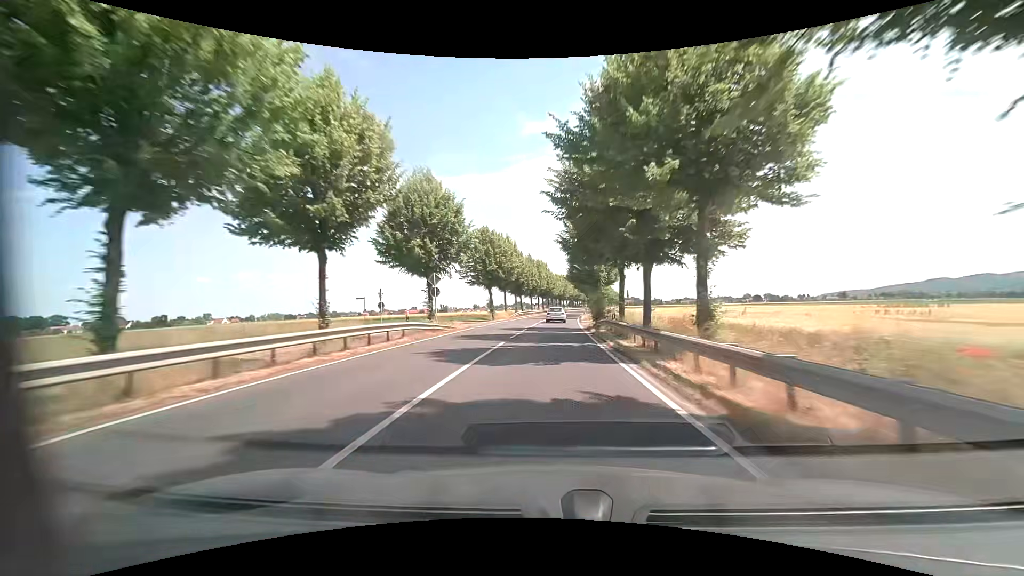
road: primary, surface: asphalt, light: Day
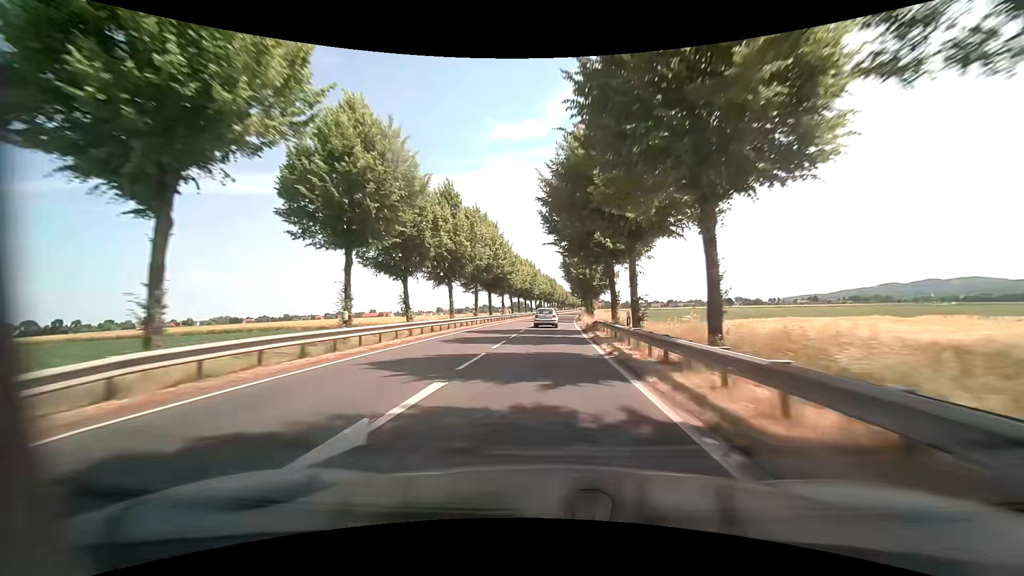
(+2.5, +58.9) m; +4°
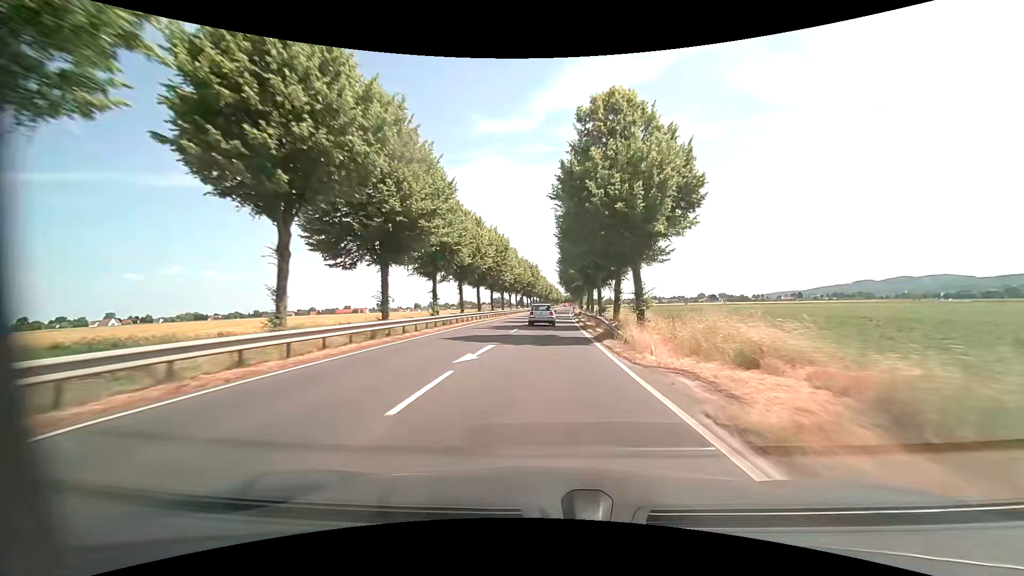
(+0.6, +34.7) m; +2°
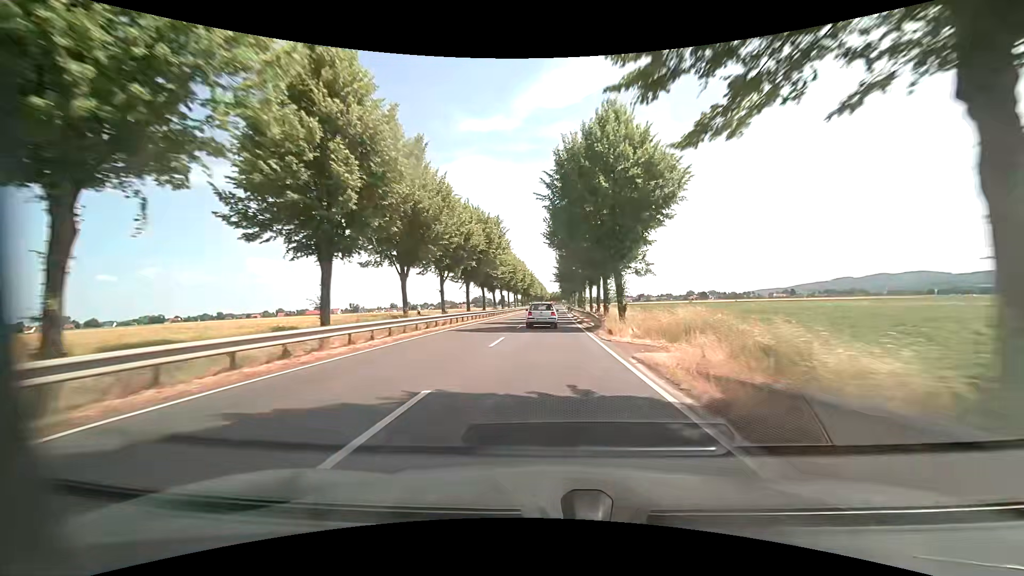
(+0.8, +56.4) m; +1°
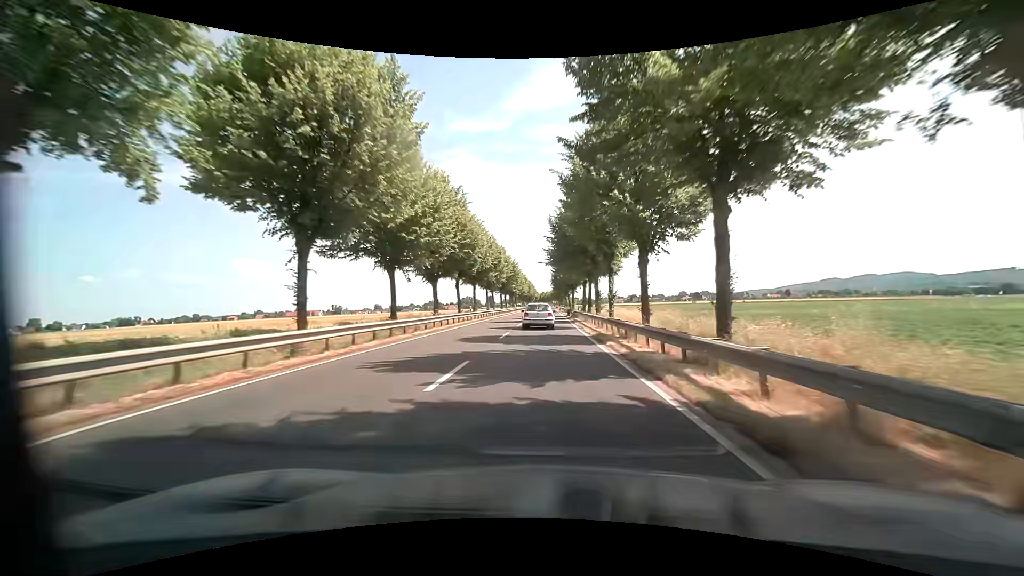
(+0.5, +31.4) m; +1°
